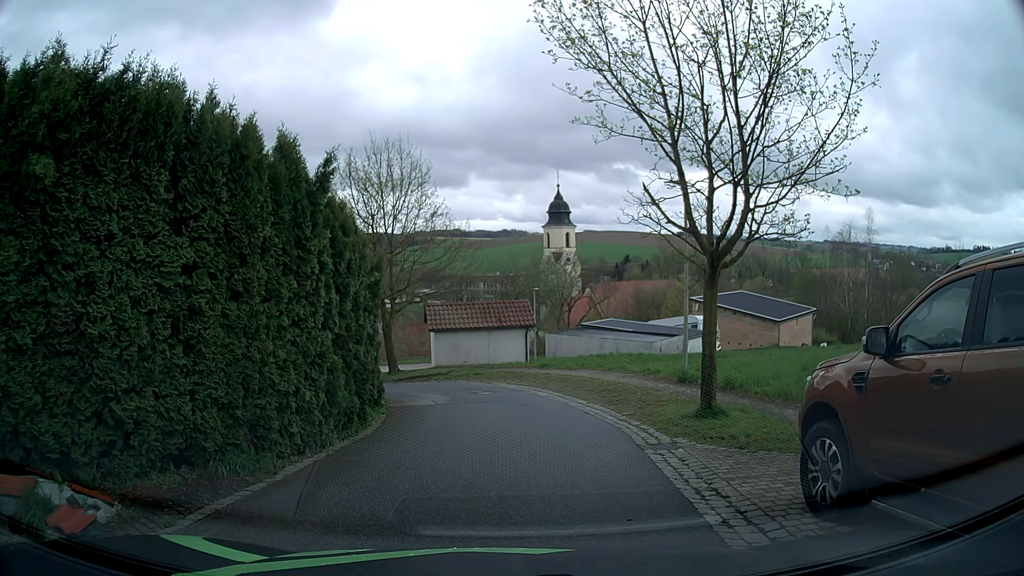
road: residential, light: Day
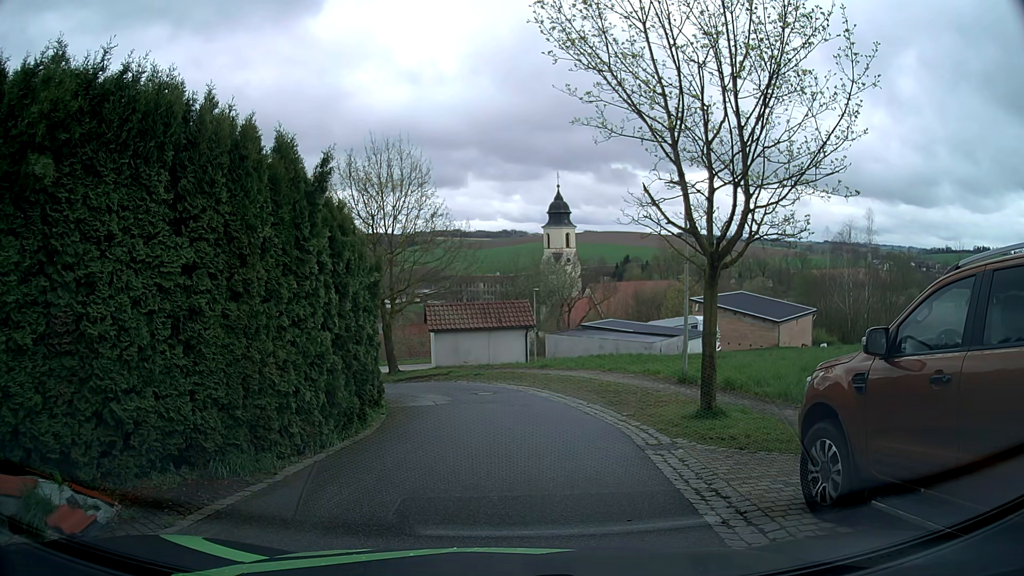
(0.0, 0.0) m; 0°
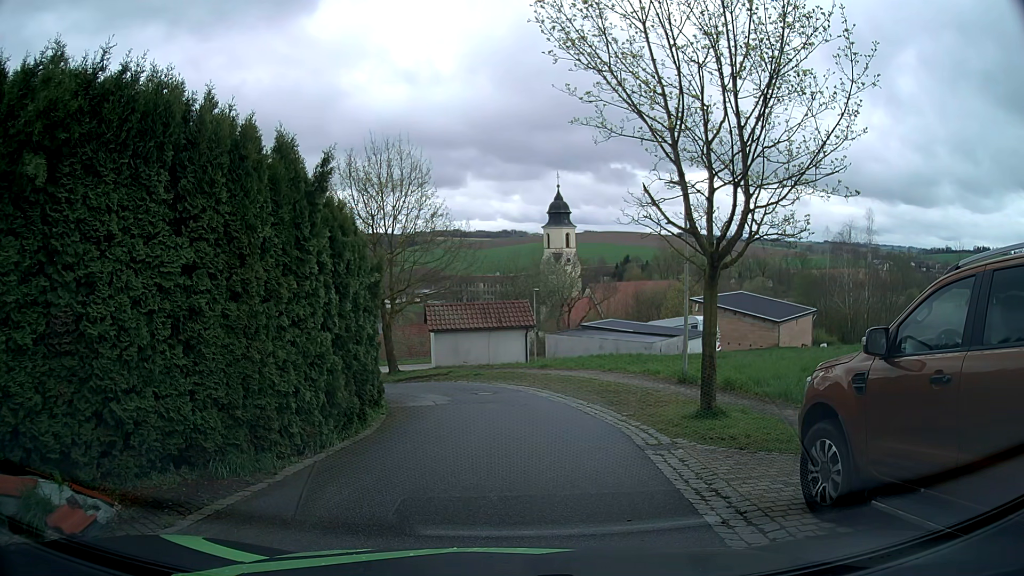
(0.0, 0.0) m; 0°
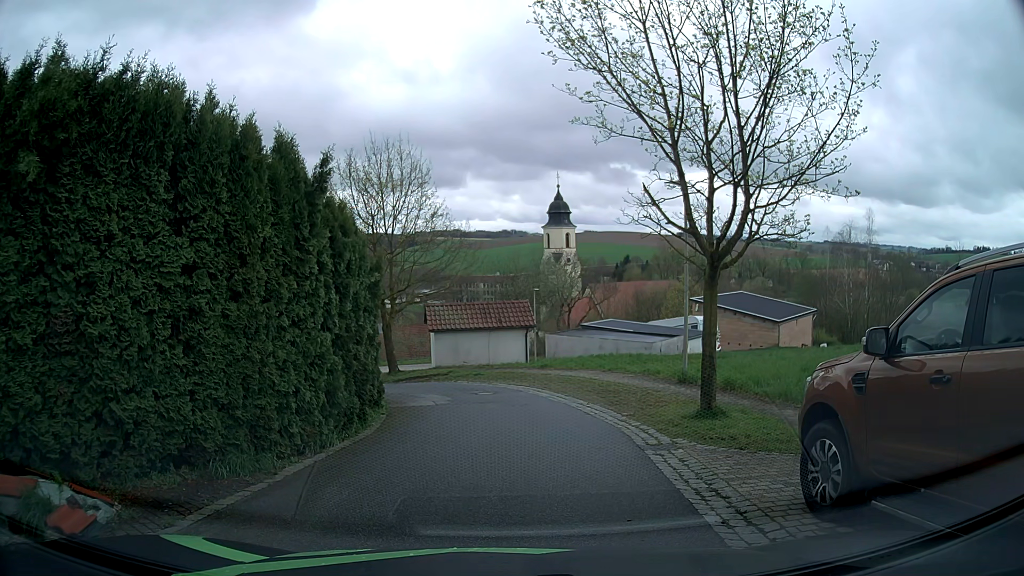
(0.0, 0.0) m; 0°
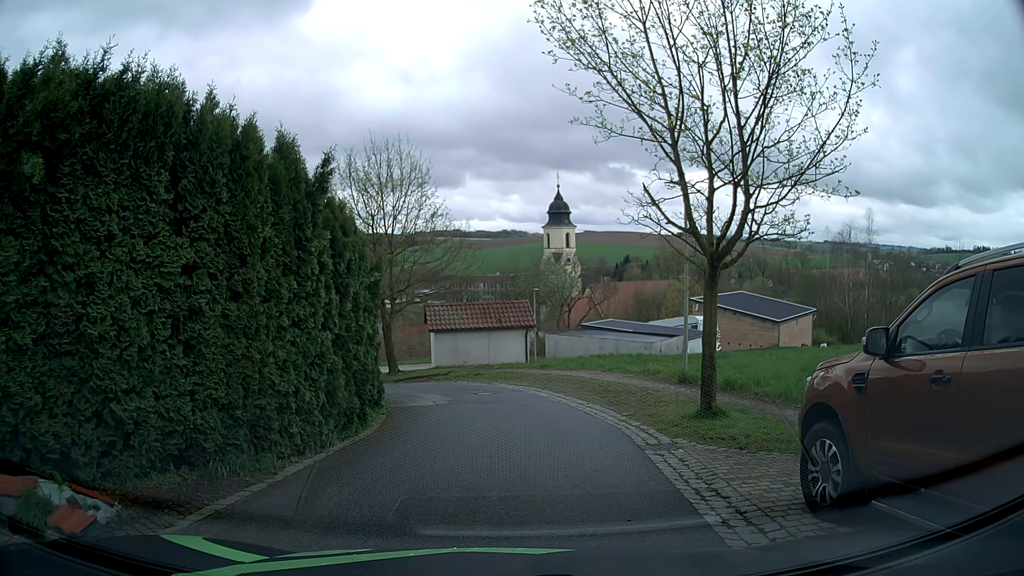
(0.0, 0.0) m; 0°
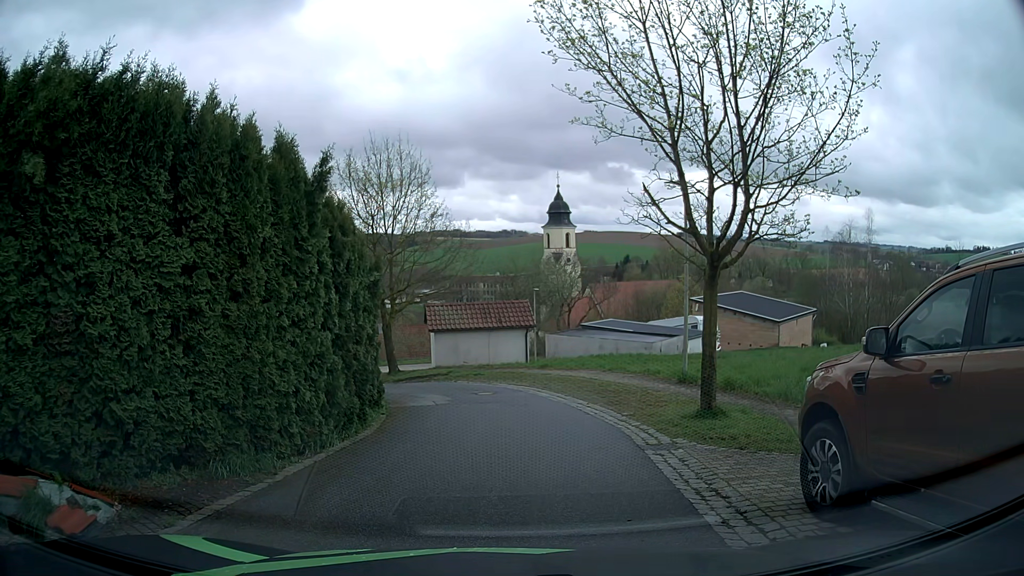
(0.0, 0.0) m; 0°
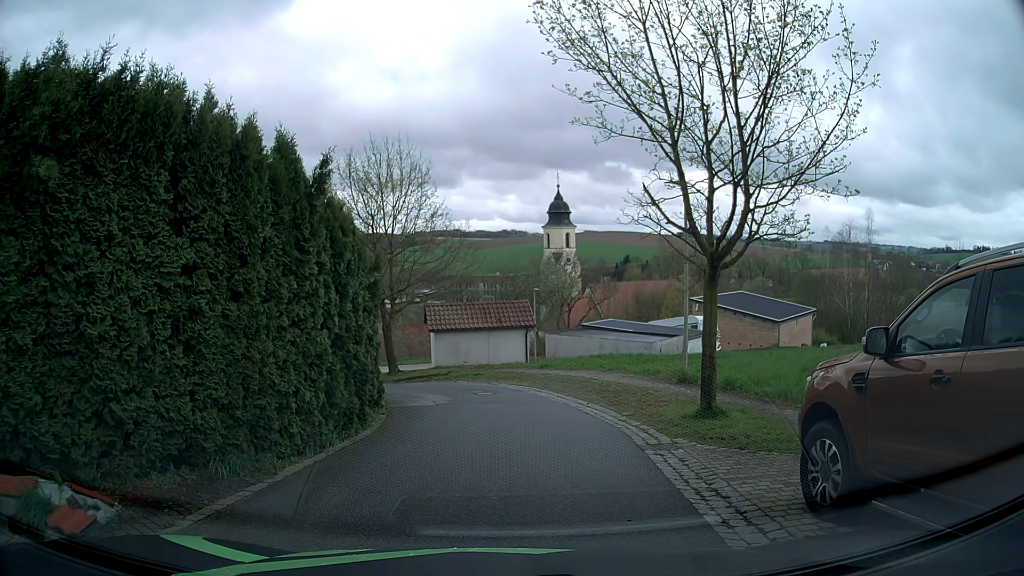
(0.0, 0.0) m; 0°
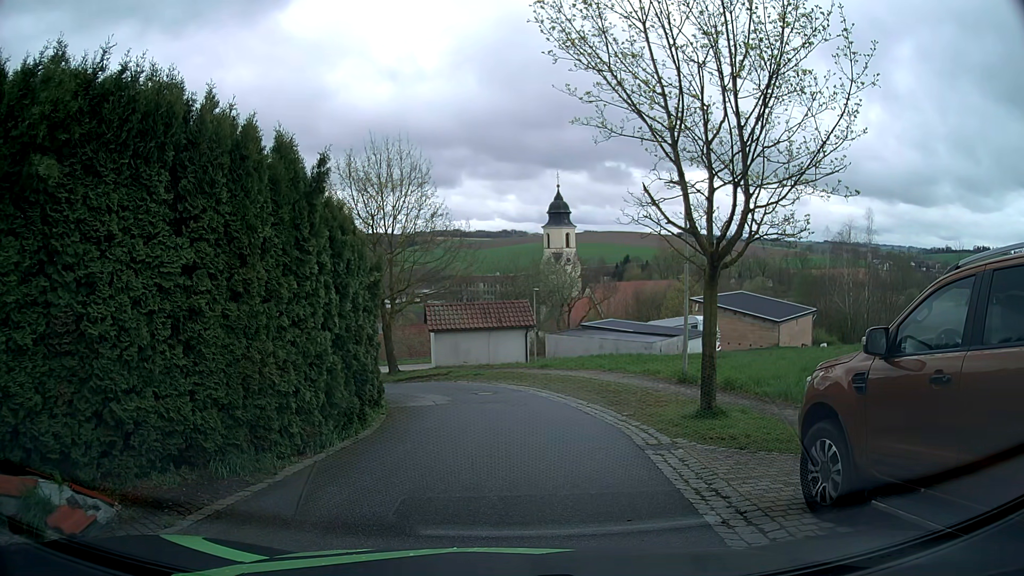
(0.0, 0.0) m; 0°
(+1, +10) (0, +20) (-7, +27) (-17, +26) (-26, +21) (-33, +15) (-41, +8) (-49, +2) (-56, -5) (-64, -12) m
